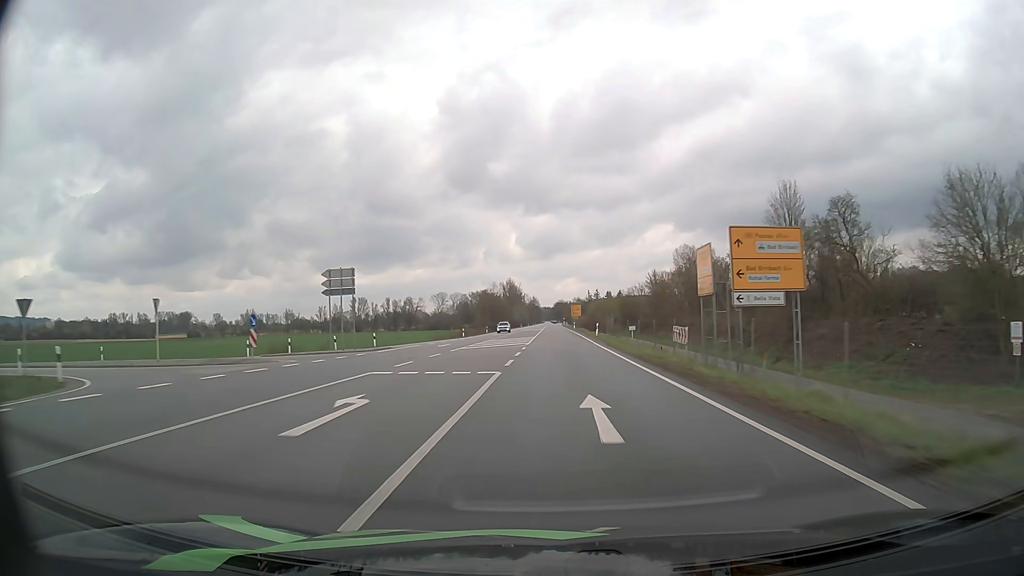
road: primary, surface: asphalt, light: Day
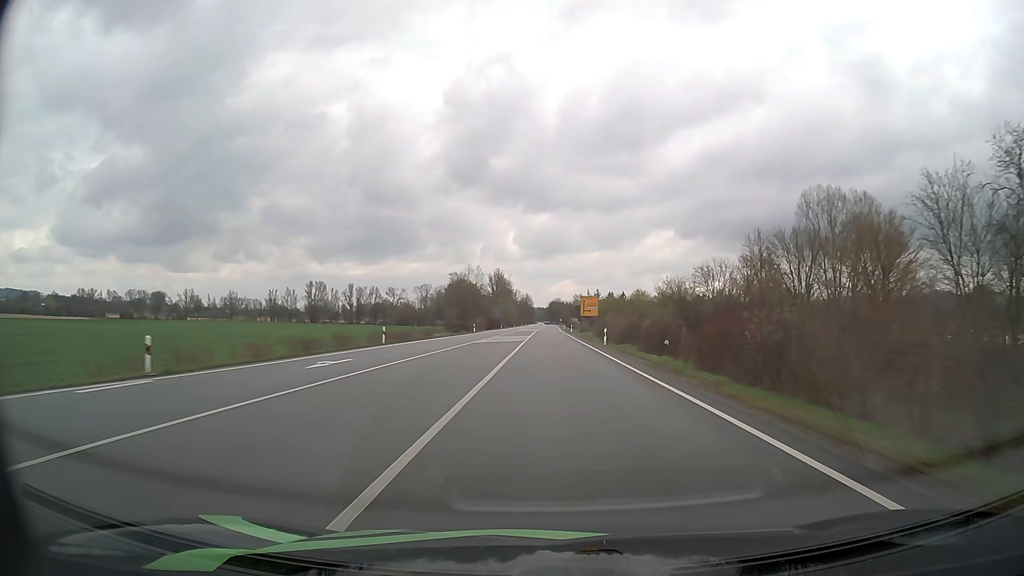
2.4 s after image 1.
(+0.1, +63.2) m; 0°
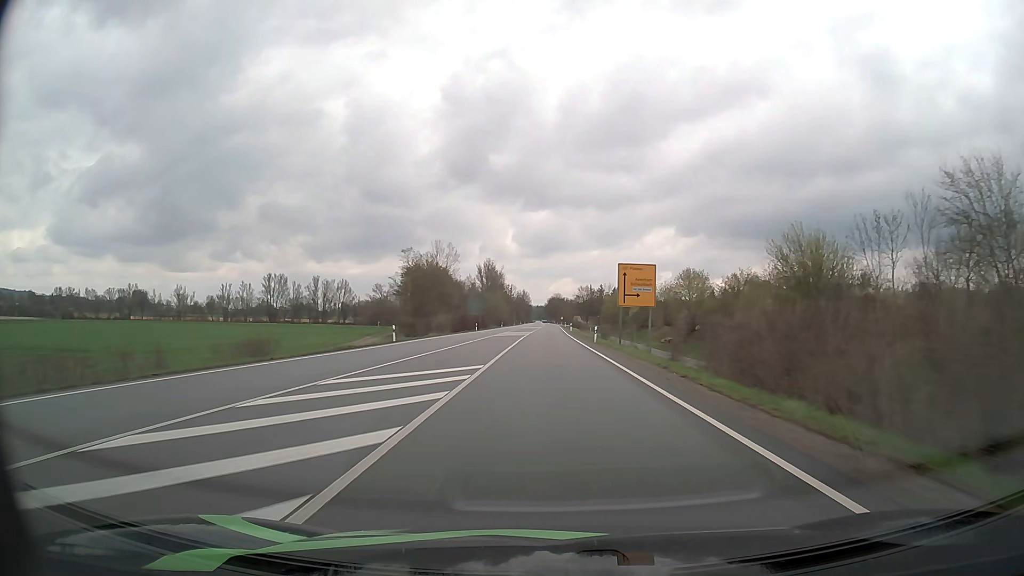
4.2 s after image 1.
(+0.2, +47.4) m; 0°
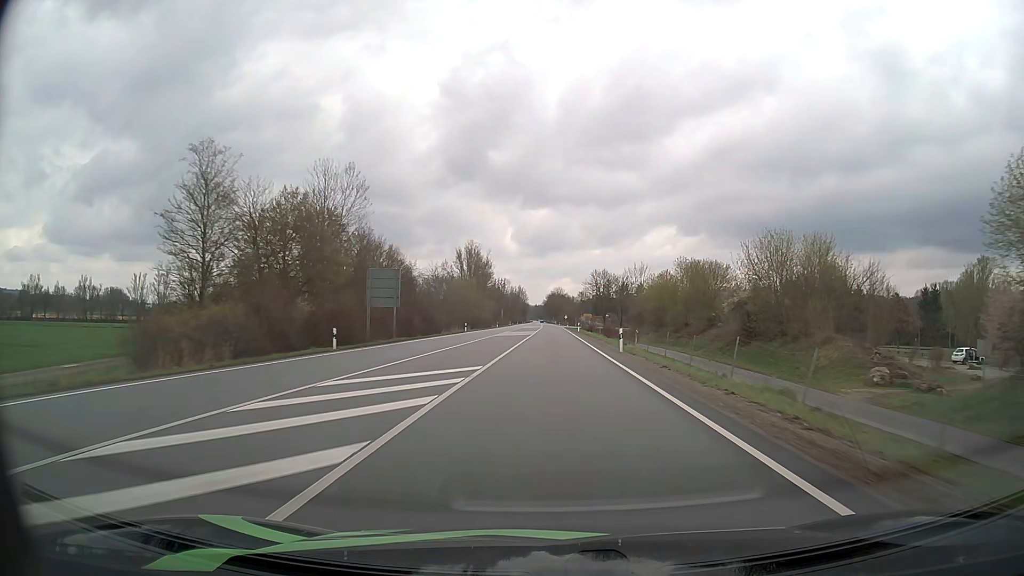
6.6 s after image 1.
(-0.1, +63.2) m; 0°
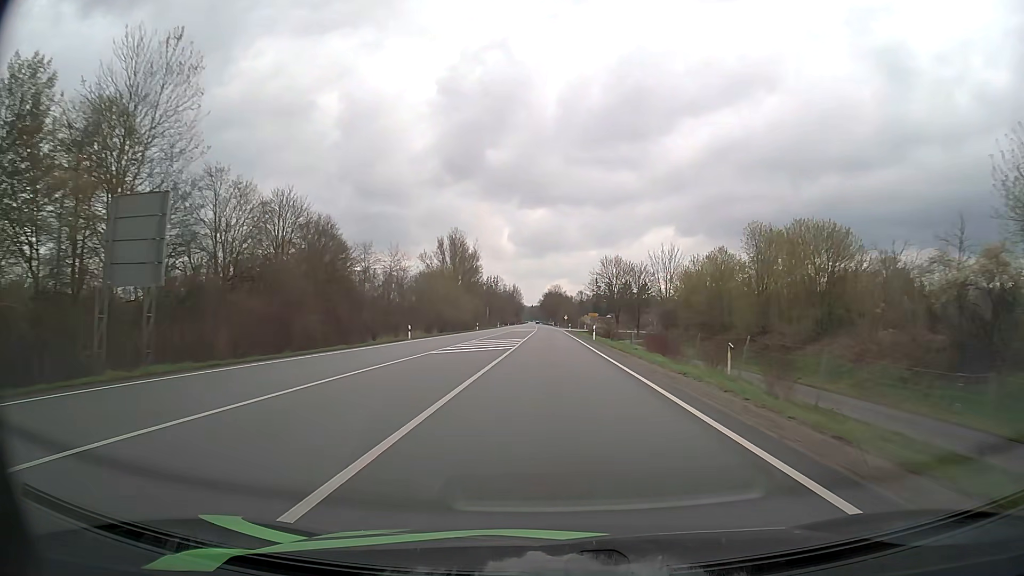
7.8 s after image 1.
(+0.1, +31.6) m; 0°
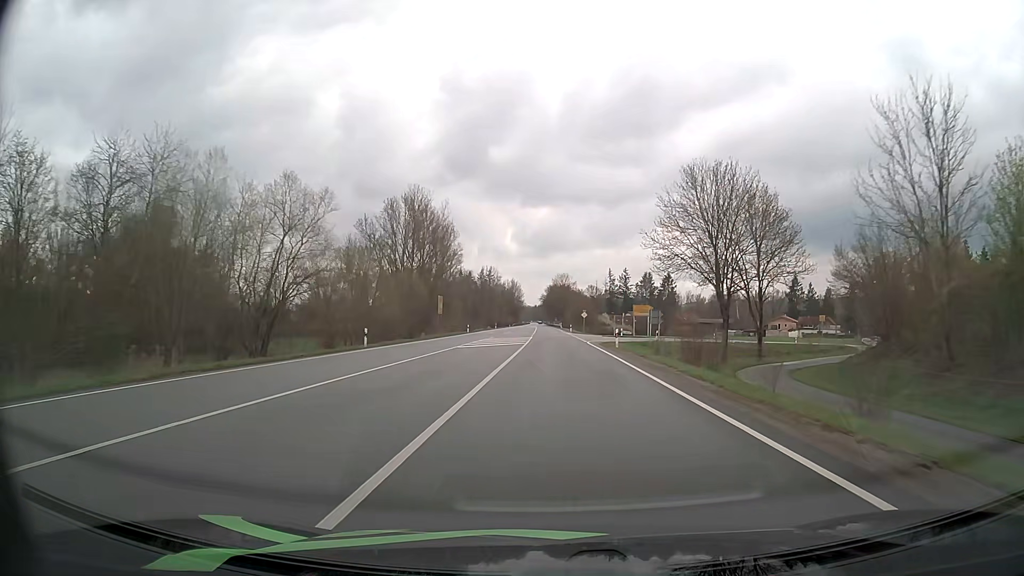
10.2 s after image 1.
(-0.1, +63.1) m; 0°
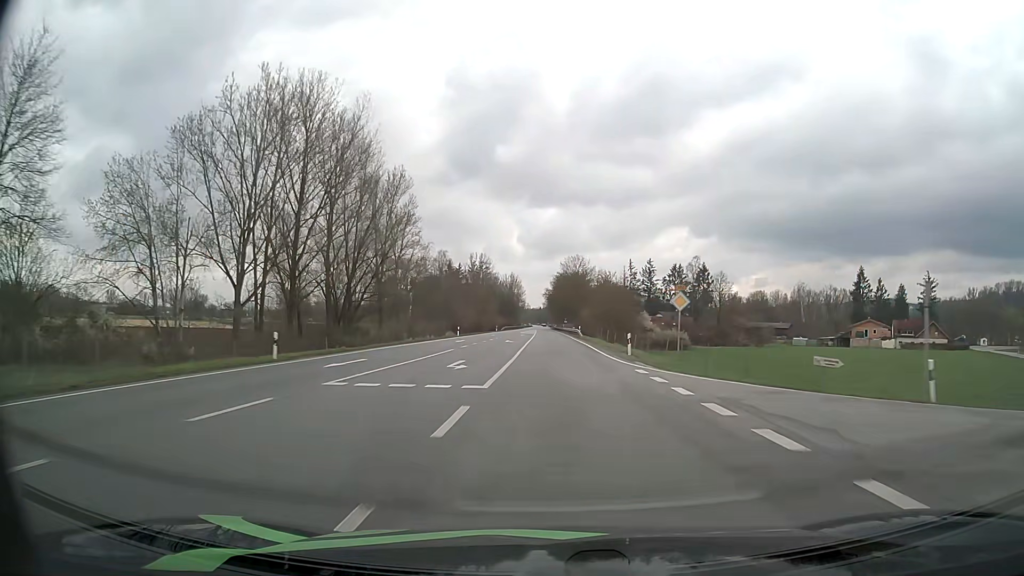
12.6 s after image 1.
(-0.4, +63.2) m; -1°
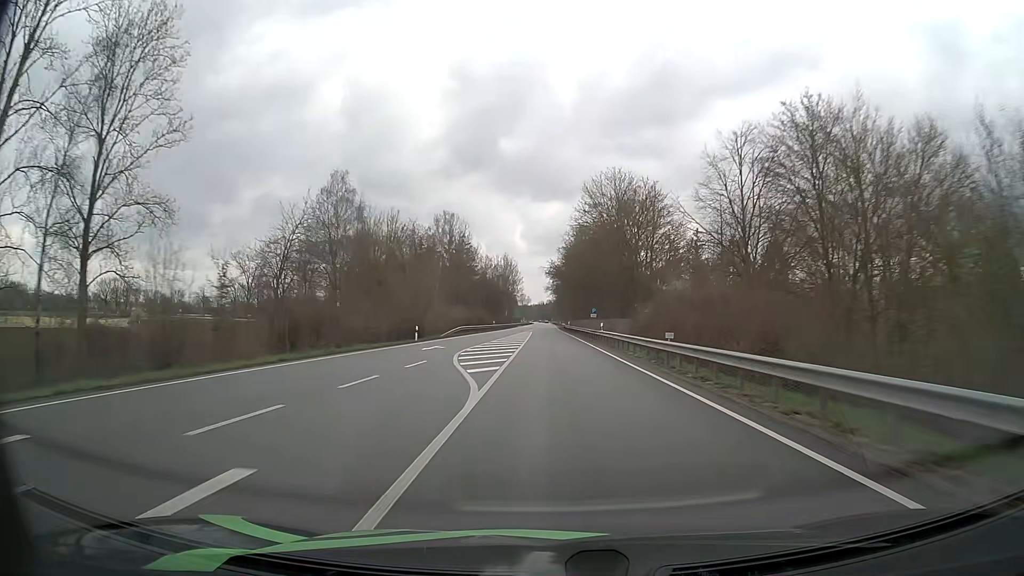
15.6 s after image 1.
(-0.4, +79.0) m; -1°
(0, +10) (0, +20) (0, +30) (0, +40) (0, +50) (0, +60) (0, +70) (0, +80) (0, +90) (0, +100) m
